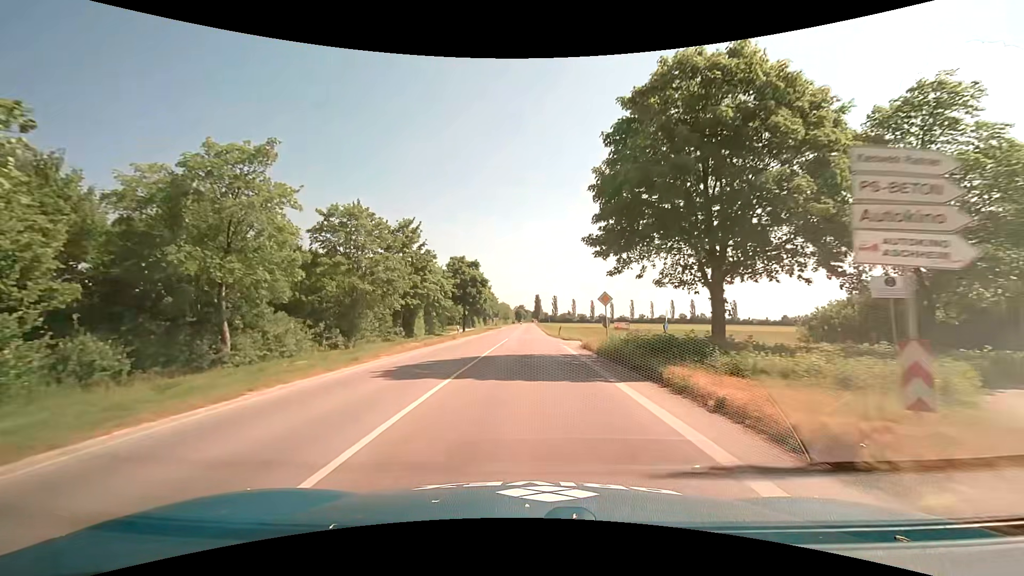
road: tertiary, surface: asphalt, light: Day
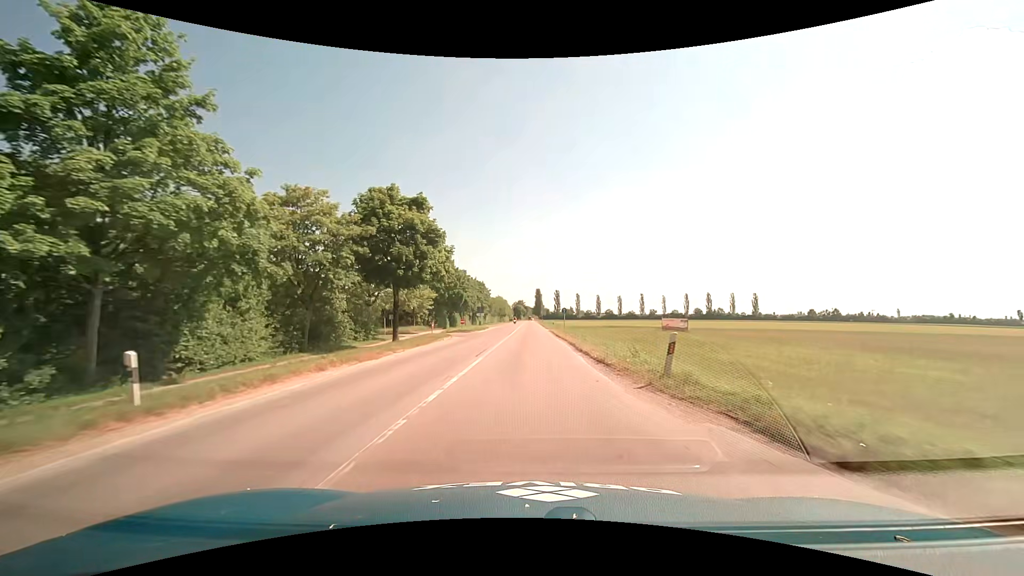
(0.0, +36.2) m; 0°
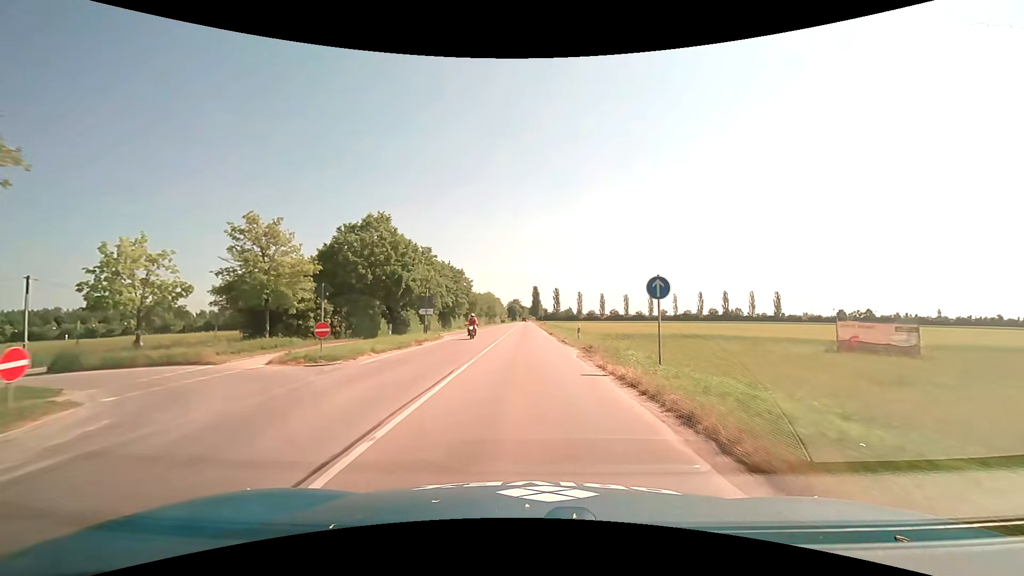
(+0.3, +37.6) m; +1°
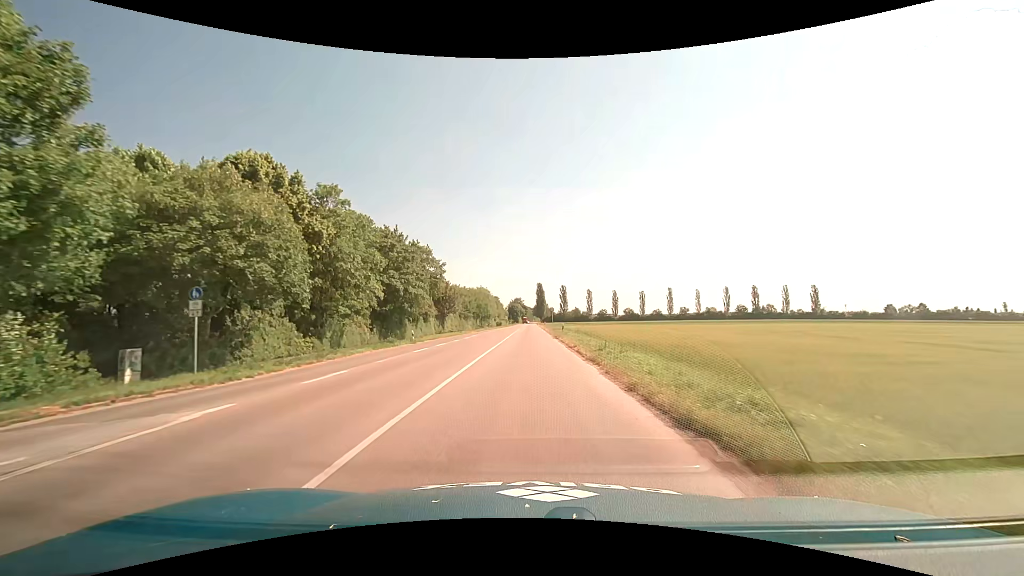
(-0.1, +37.2) m; -1°
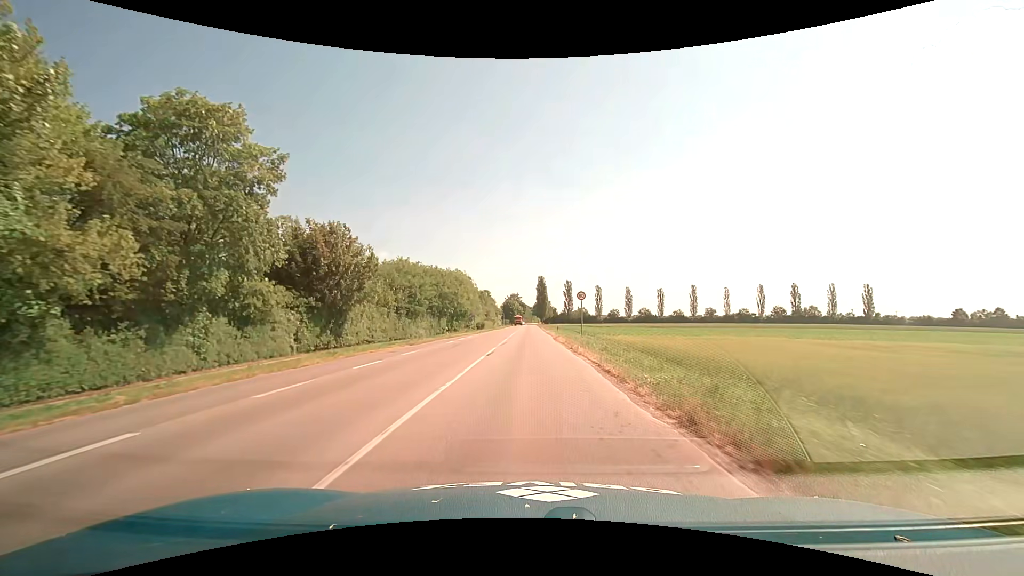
(0.0, +44.5) m; 0°
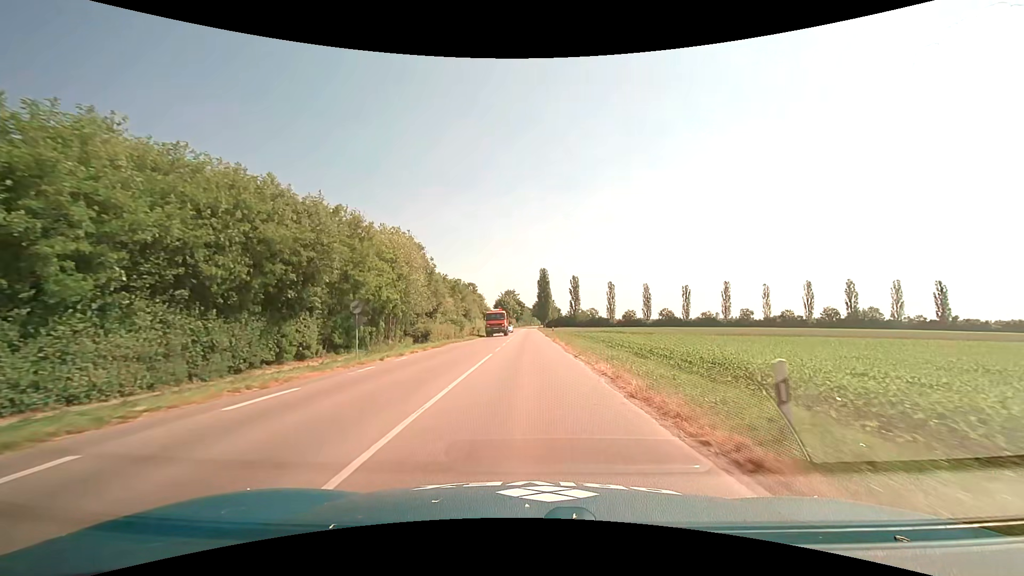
(+0.3, +43.0) m; 0°
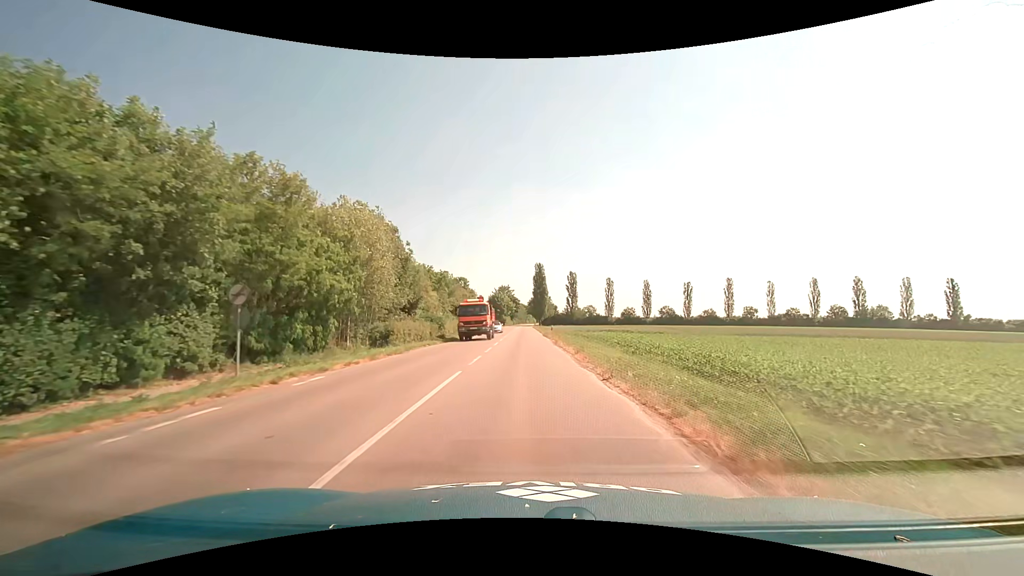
(+0.1, +8.9) m; +1°
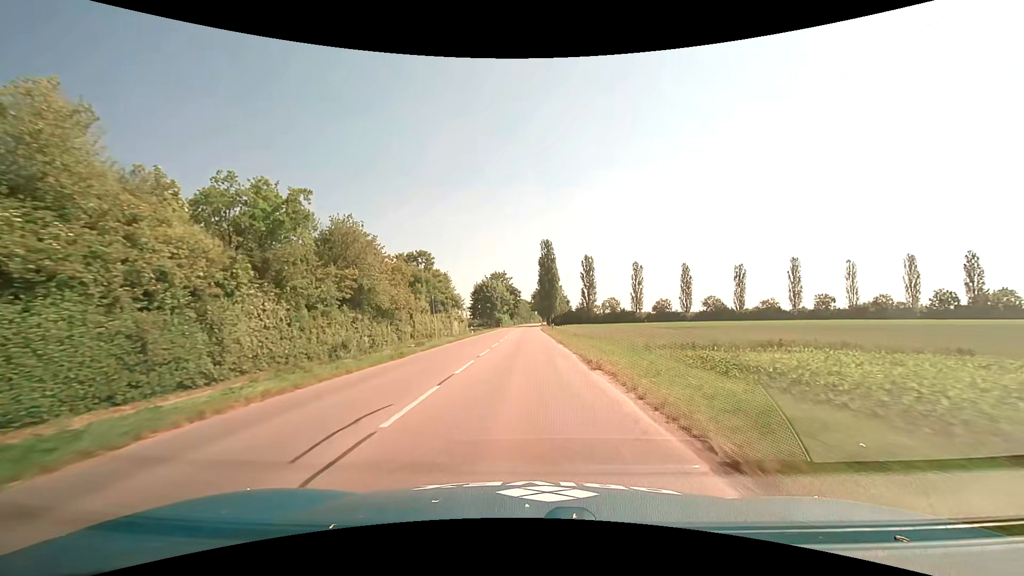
(-0.2, +48.0) m; 0°
(0, +10) (0, +20) (0, +30) (0, +40) (0, +50) (-1, +60) (-1, +70) (-1, +80) (0, +90) (0, +100) m
